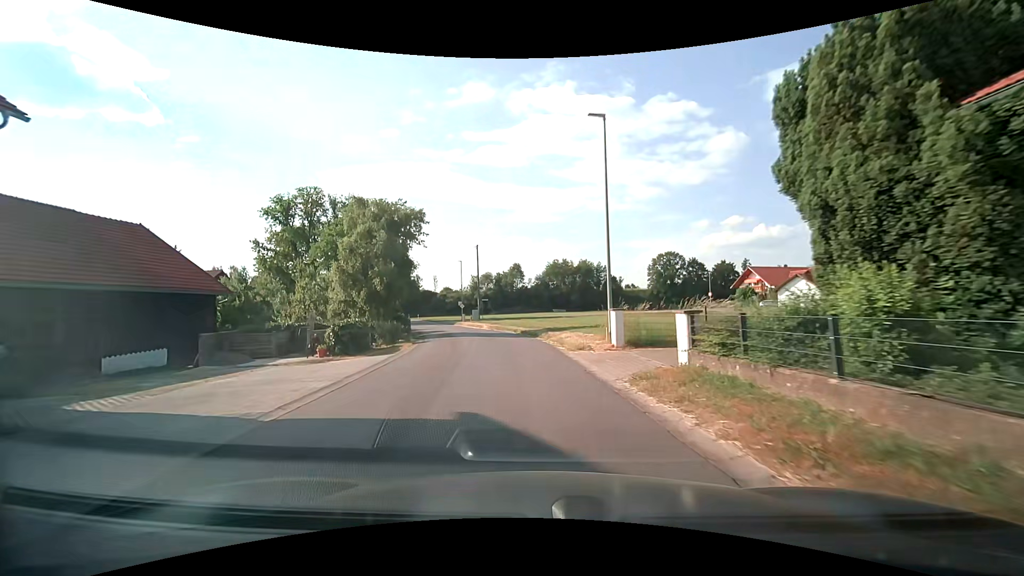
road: residential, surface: asphalt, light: Day
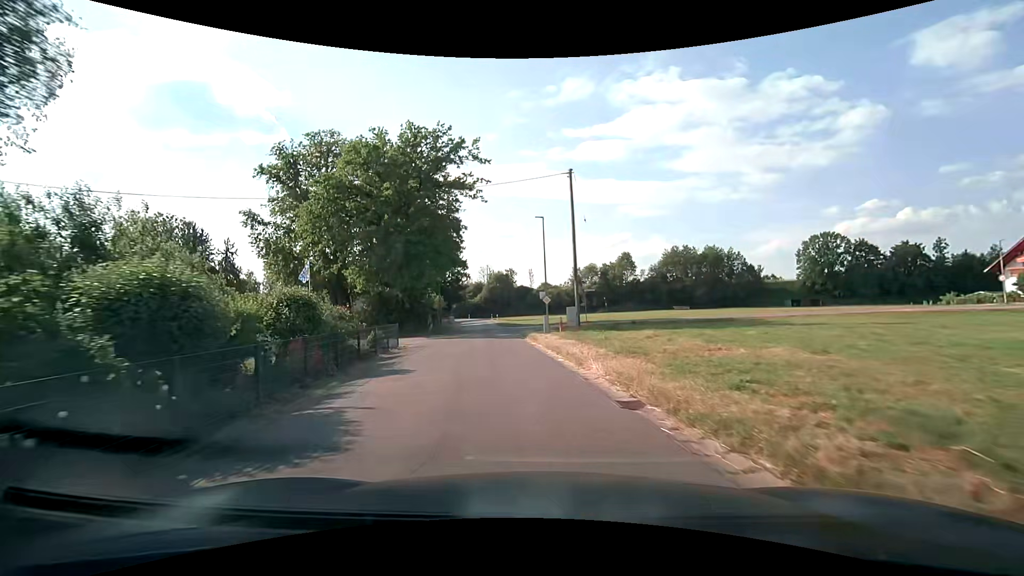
(-3.1, +29.5) m; -12°
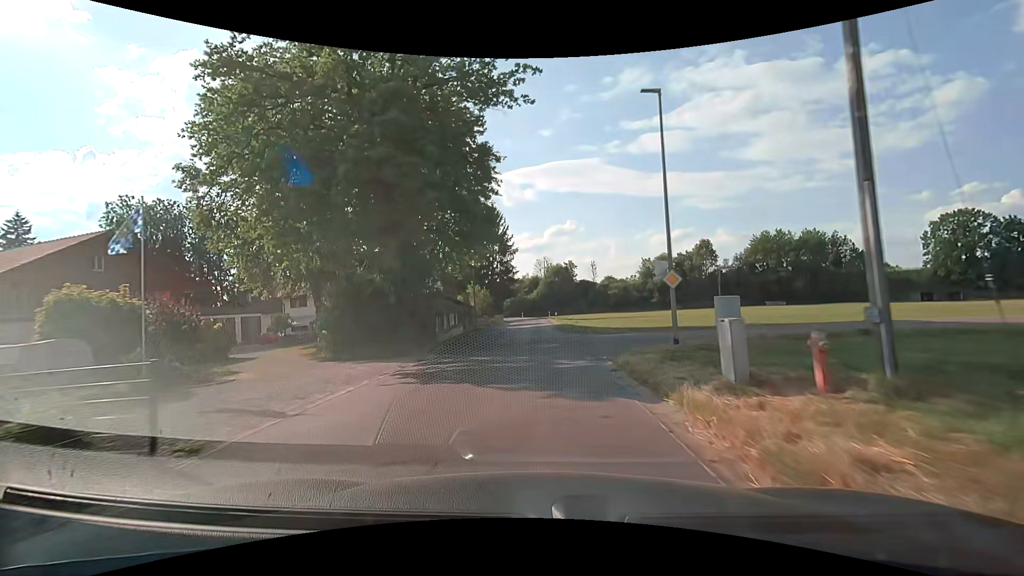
(-1.3, +18.9) m; -7°
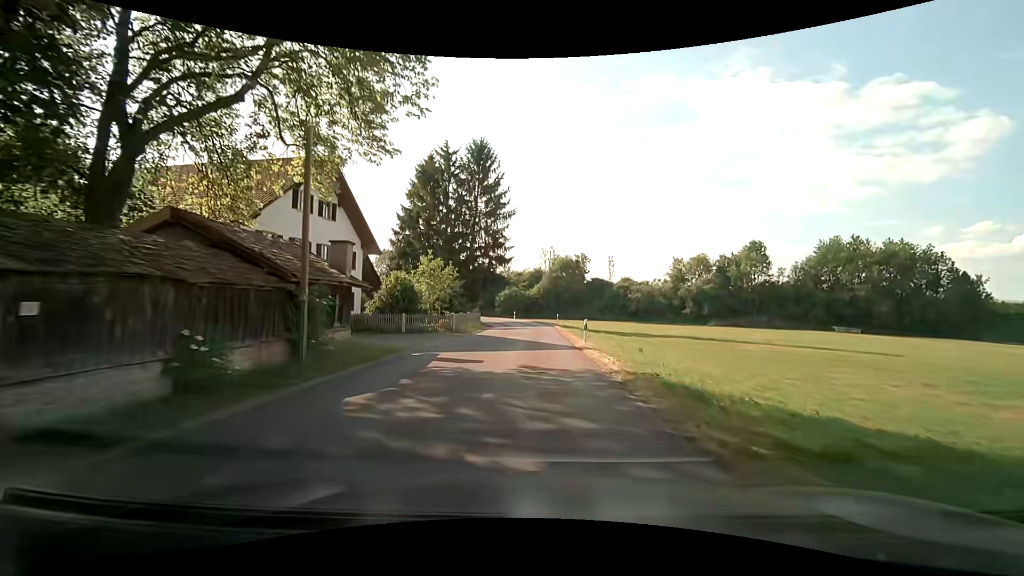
(-0.3, +33.4) m; -1°
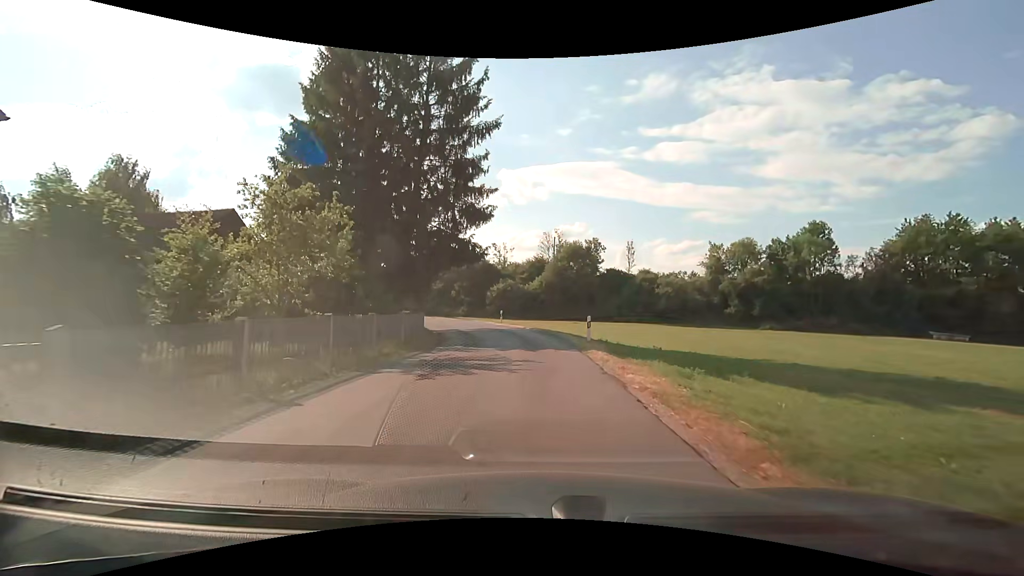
(+0.1, +26.9) m; 0°
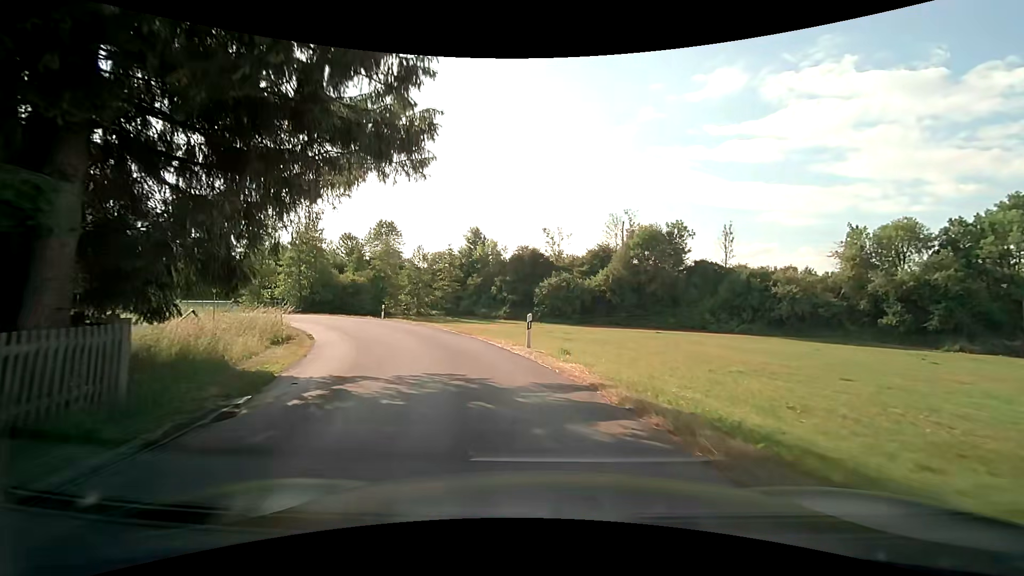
(-0.4, +24.3) m; -6°
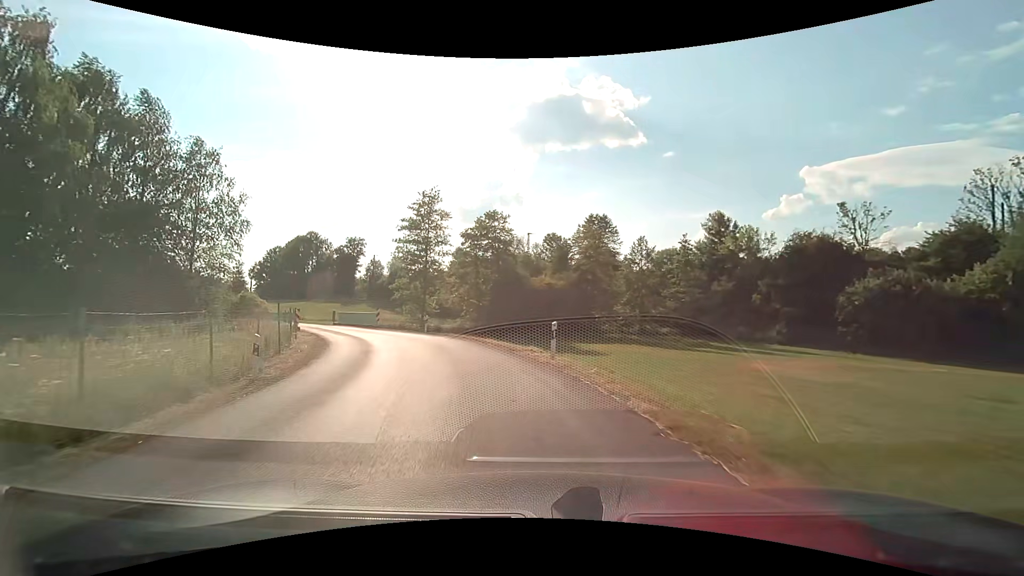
(-4.6, +22.7) m; -24°
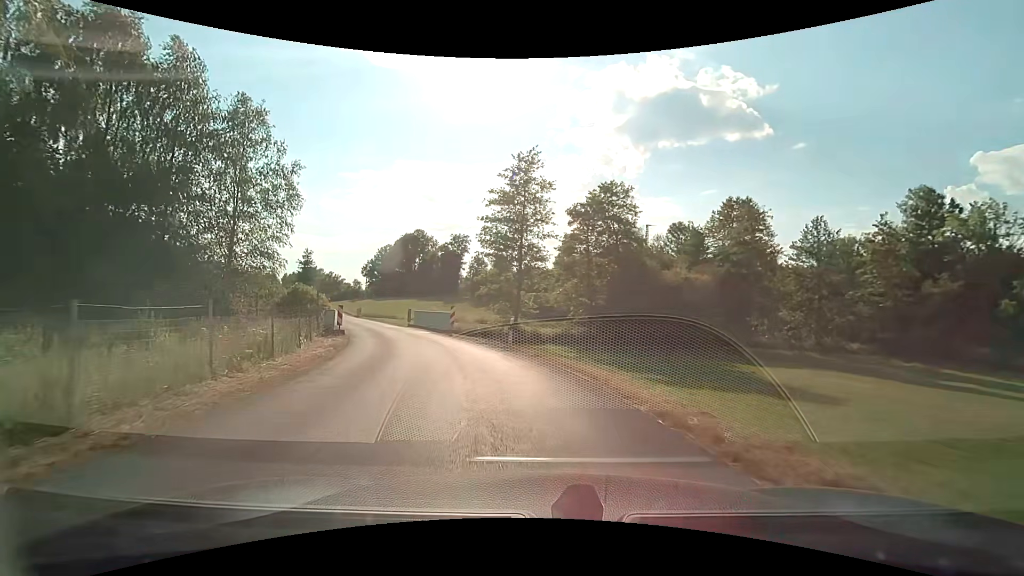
(-1.3, +11.7) m; -12°
(-1, +10) (-3, +20) (-7, +29) (-11, +38) (-15, +47) (-20, +56) (-25, +65) (-29, +74) (-33, +83) (-38, +92) m
